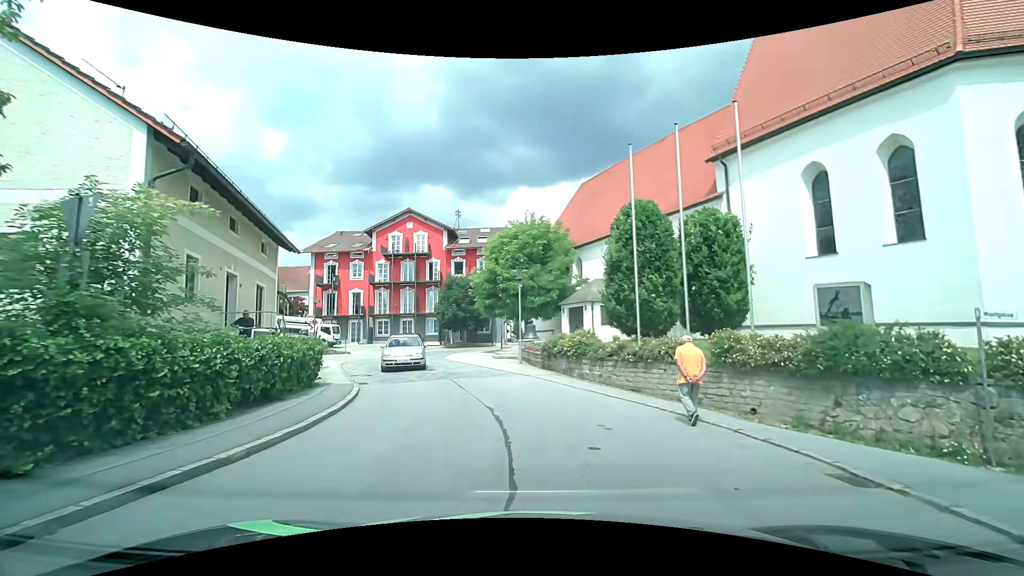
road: unclassified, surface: asphalt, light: Day
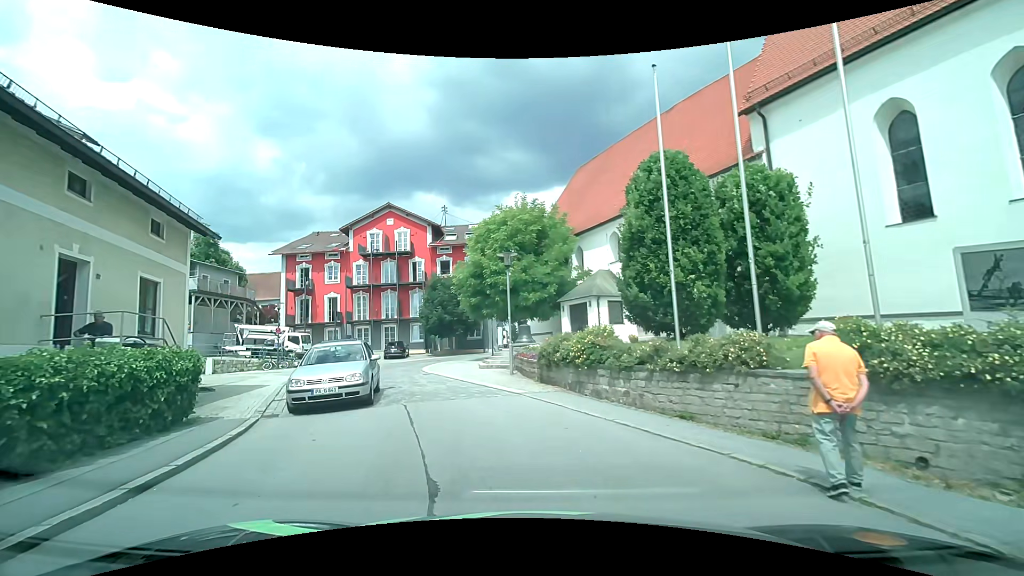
(0.0, +5.1) m; 0°
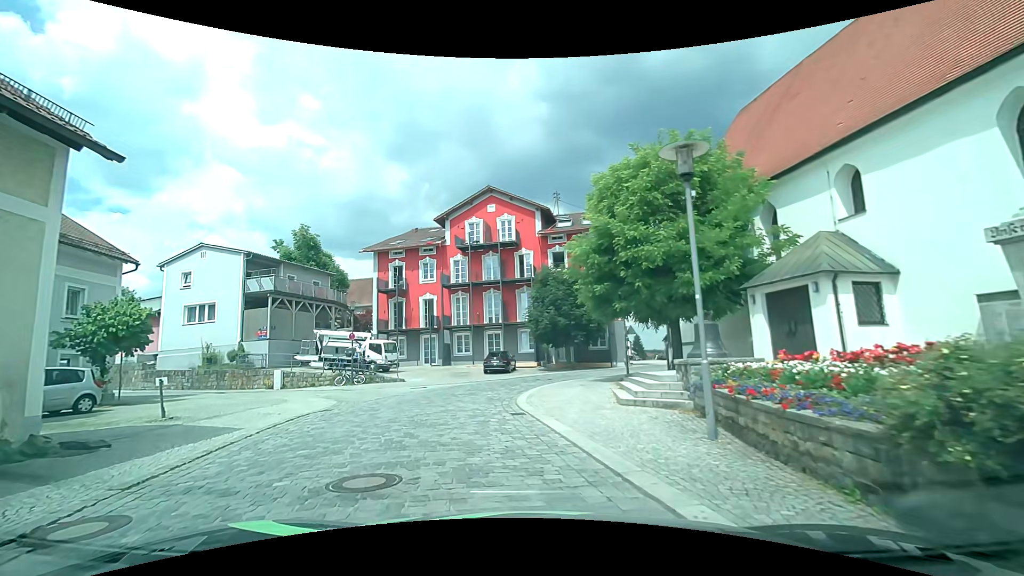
(-1.1, +9.9) m; -14°
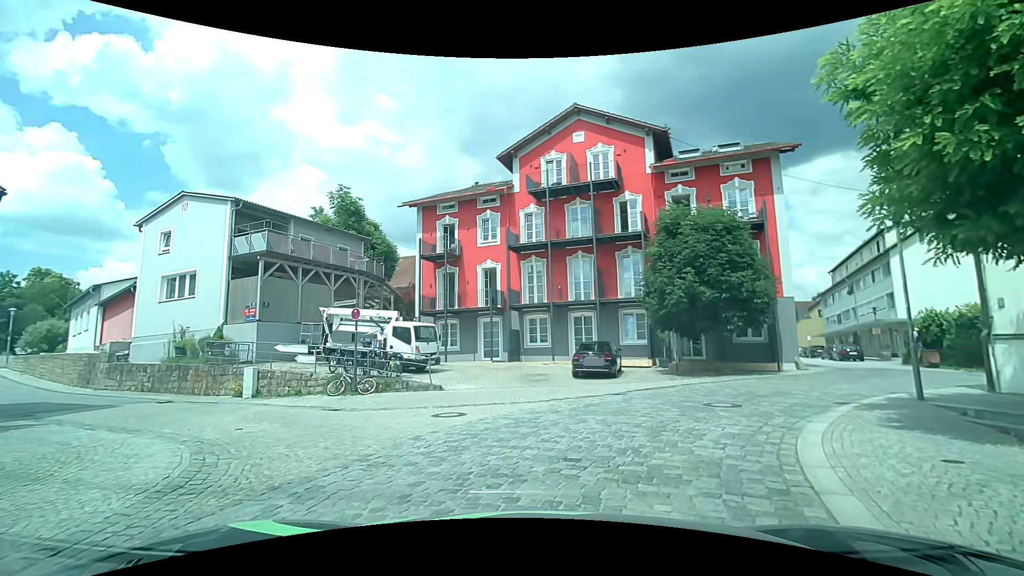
(-1.6, +12.5) m; -7°
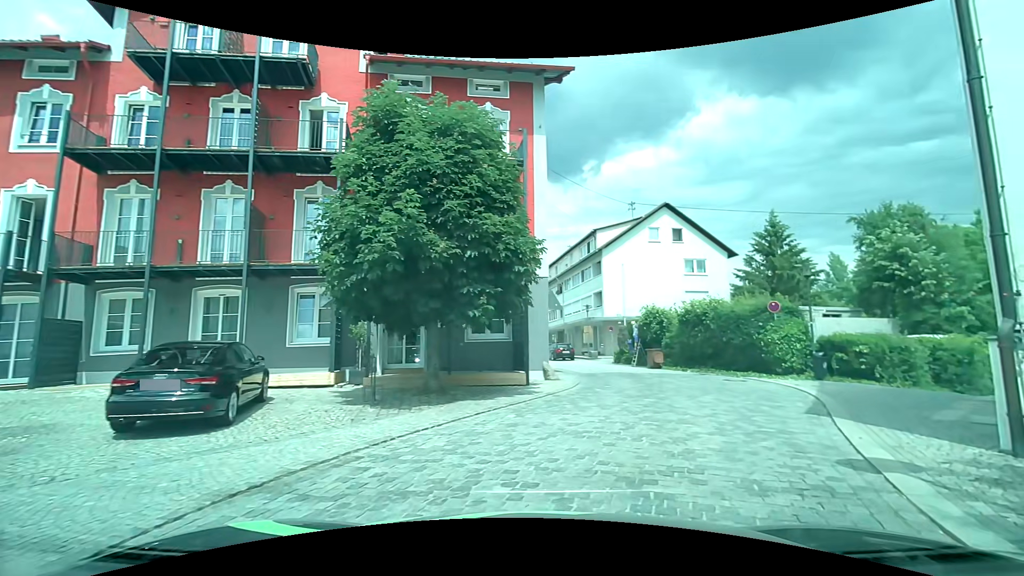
(+1.9, +10.5) m; +30°
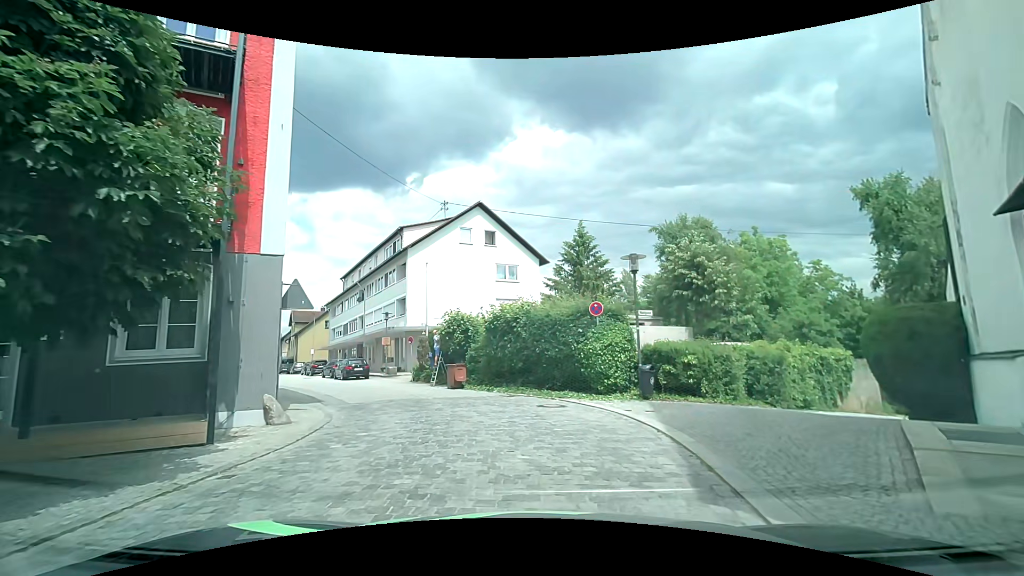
(+1.1, +5.8) m; +21°
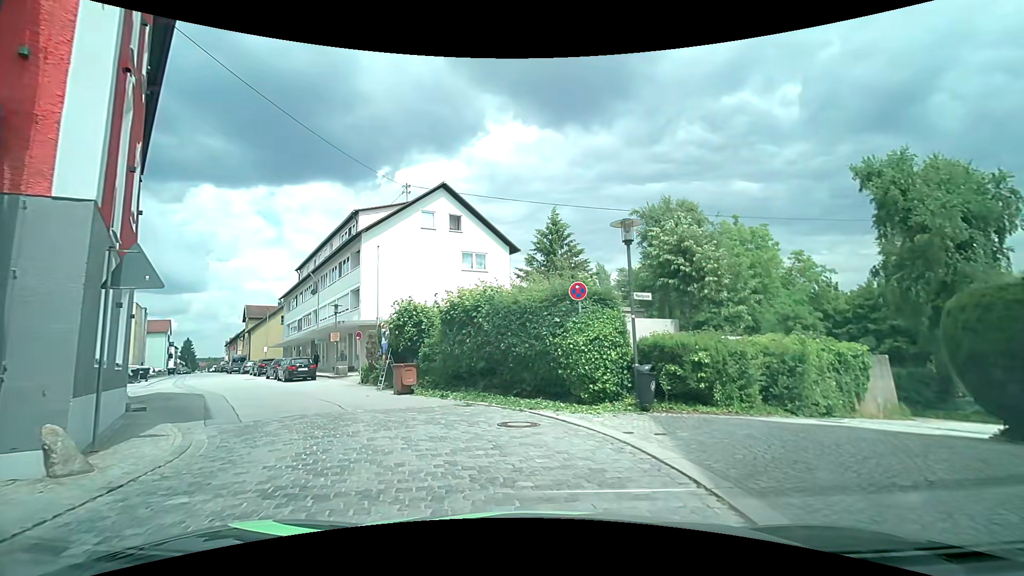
(+0.1, +3.7) m; +6°
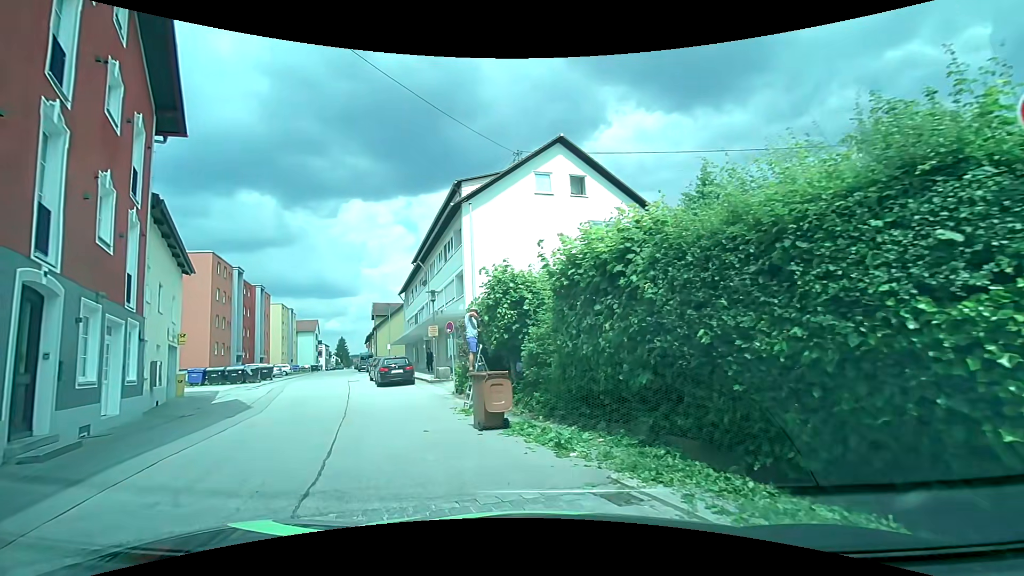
(-0.9, +8.1) m; -15°
